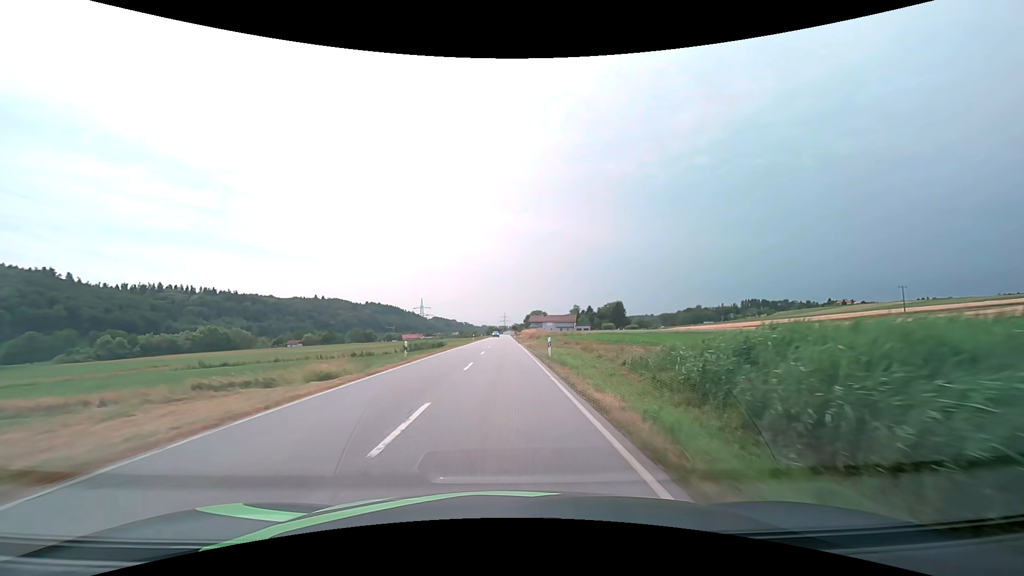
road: secondary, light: Day
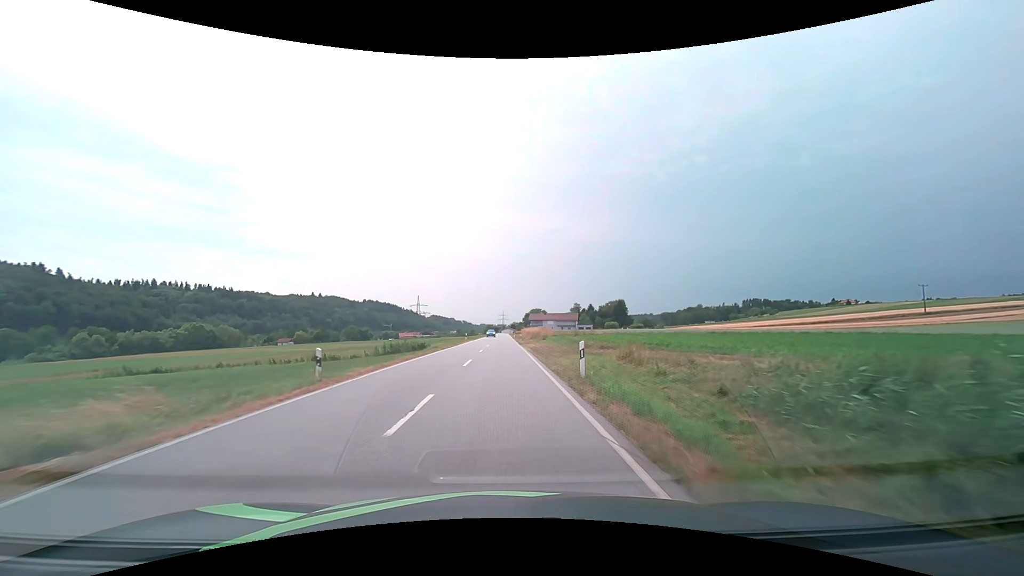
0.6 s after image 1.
(0.0, +11.2) m; 0°
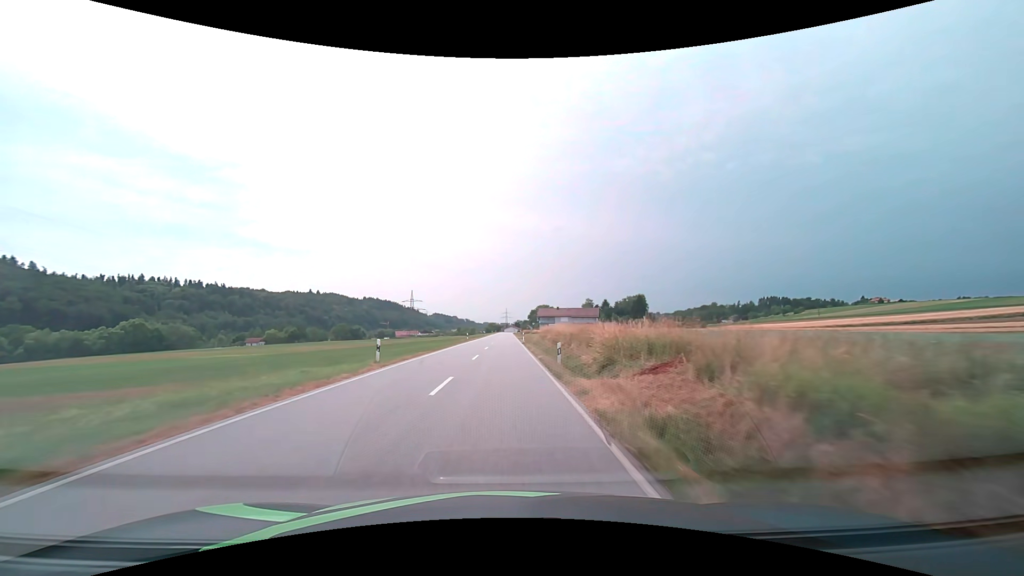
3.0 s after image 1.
(-0.1, +44.4) m; 0°
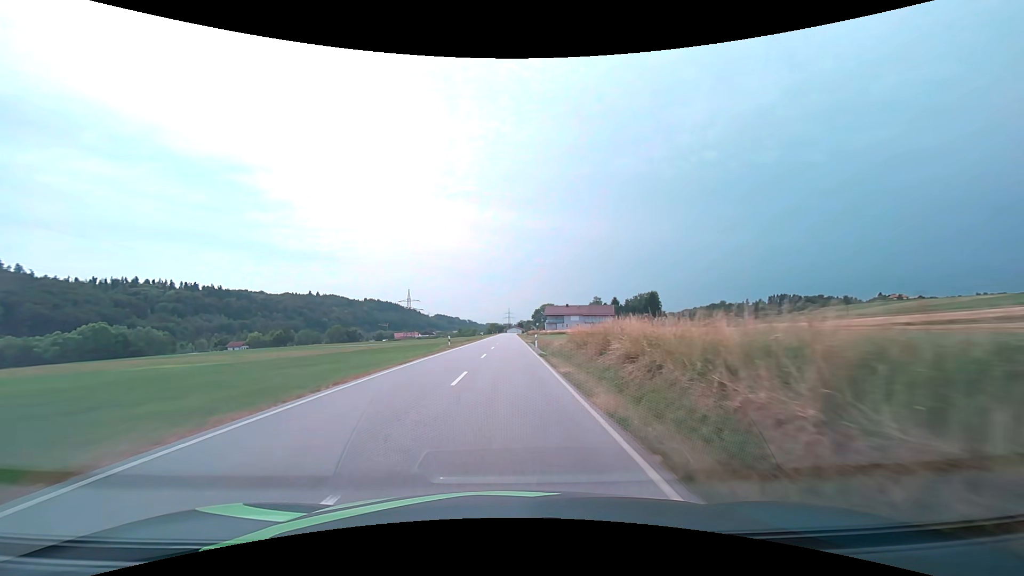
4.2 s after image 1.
(-0.1, +22.0) m; 0°
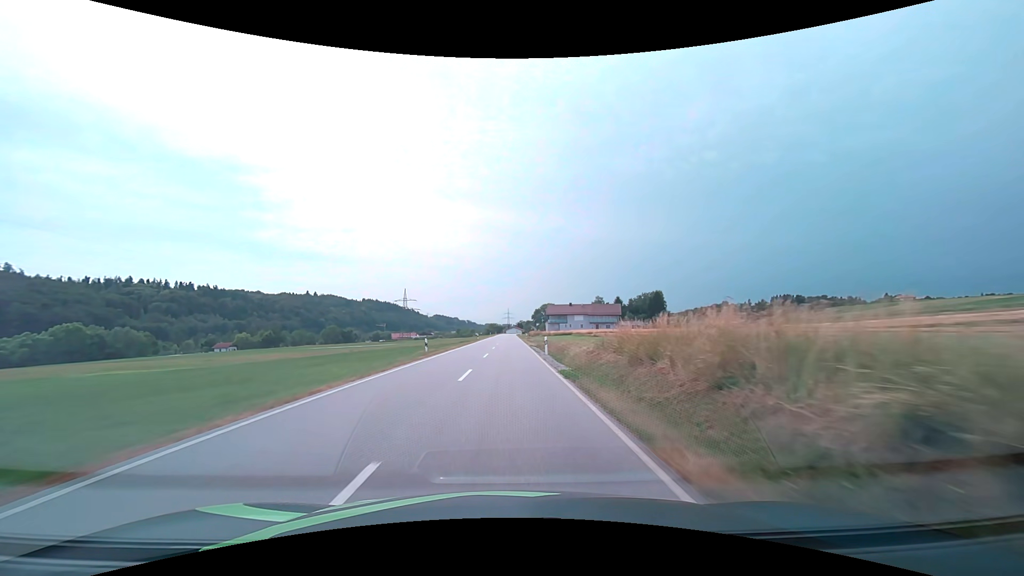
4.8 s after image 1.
(0.0, +10.9) m; 0°
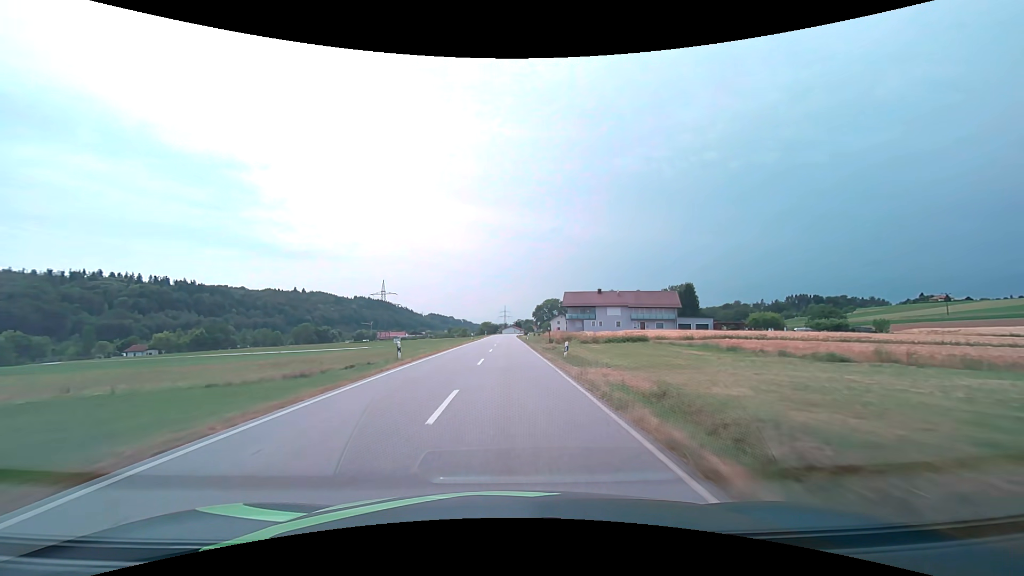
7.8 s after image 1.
(+0.2, +54.1) m; 0°
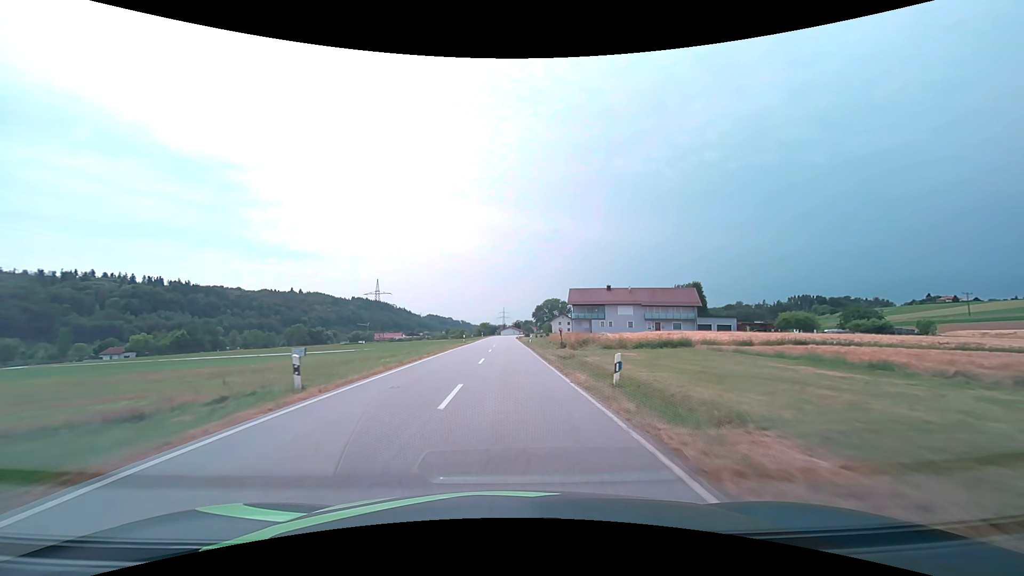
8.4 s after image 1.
(0.0, +10.7) m; 0°
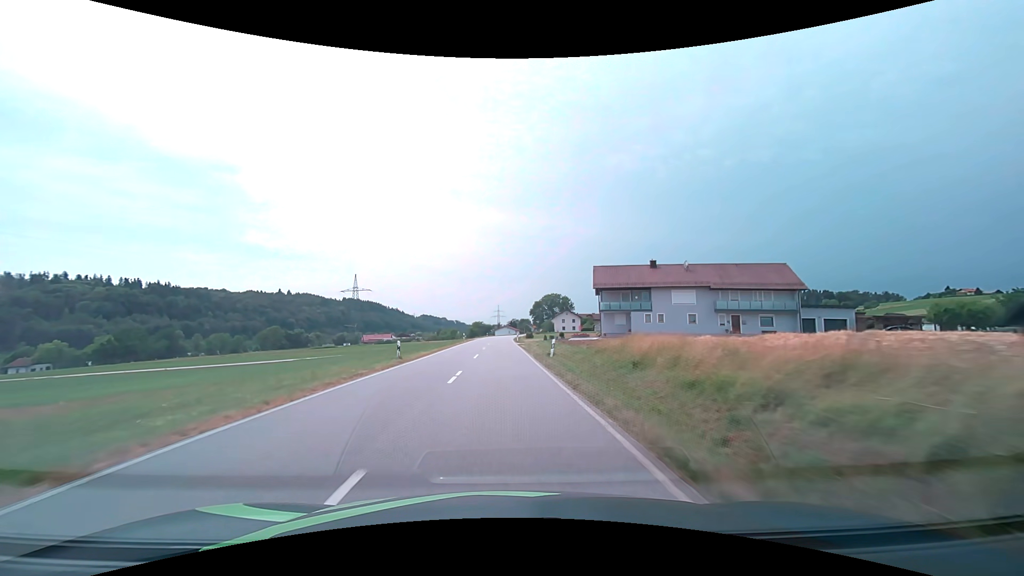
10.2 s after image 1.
(+0.2, +31.7) m; +1°
(0, +10) (0, +20) (0, +30) (0, +40) (0, +50) (0, +60) (-1, +70) (-1, +80) (-1, +90) (0, +100) m
